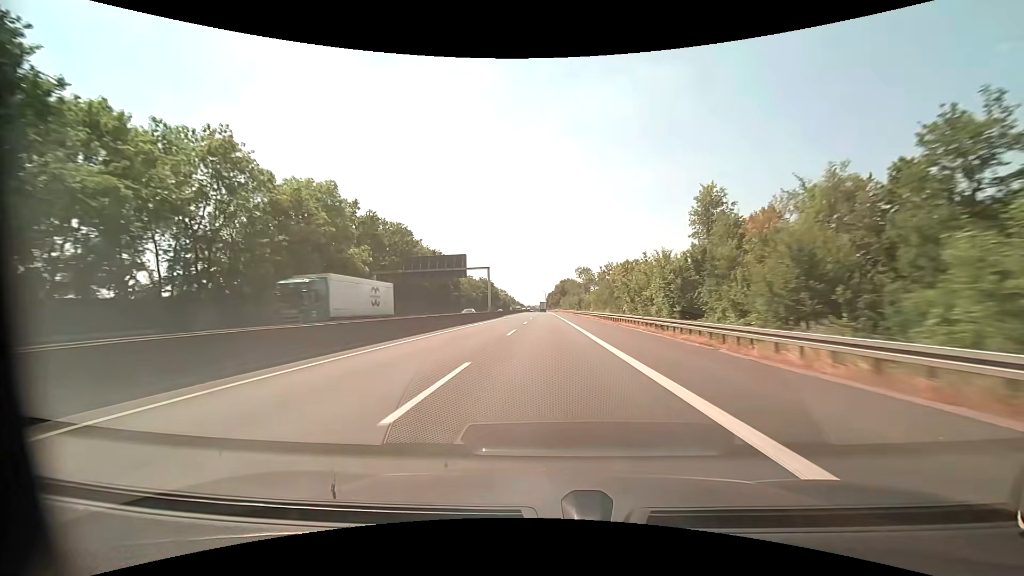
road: motorway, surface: asphalt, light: Day
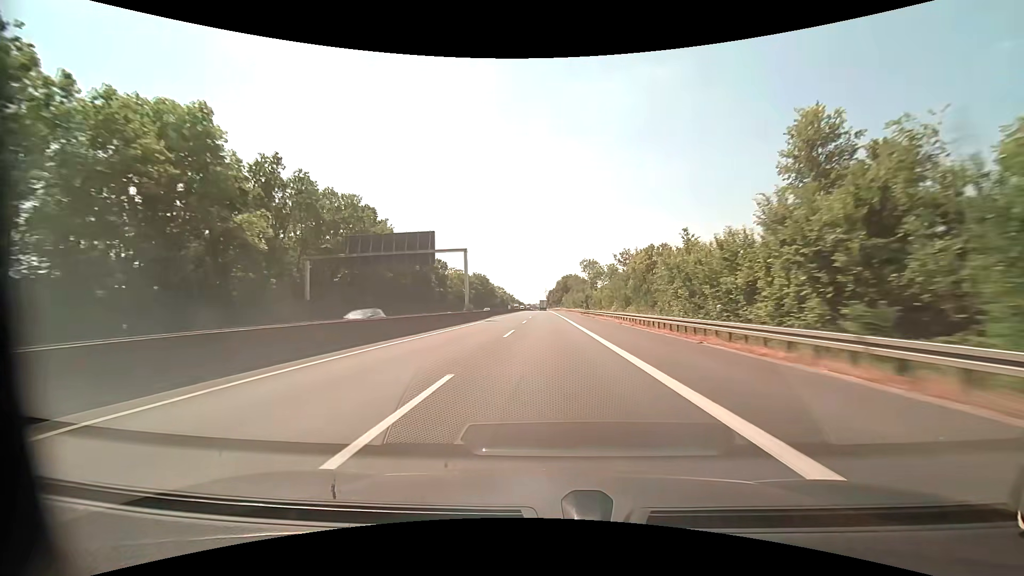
(0.0, +20.6) m; 0°
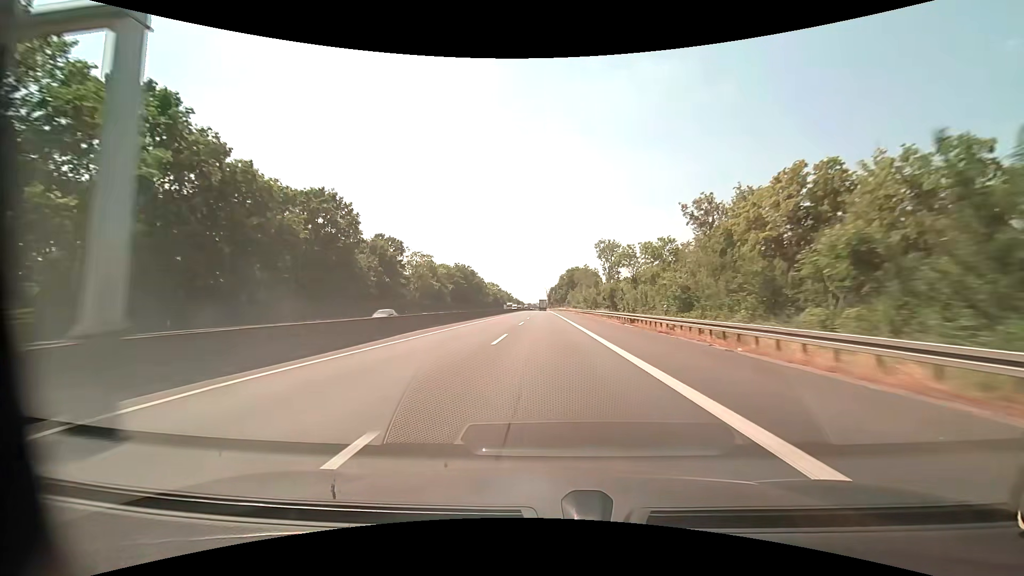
(0.0, +41.0) m; 0°
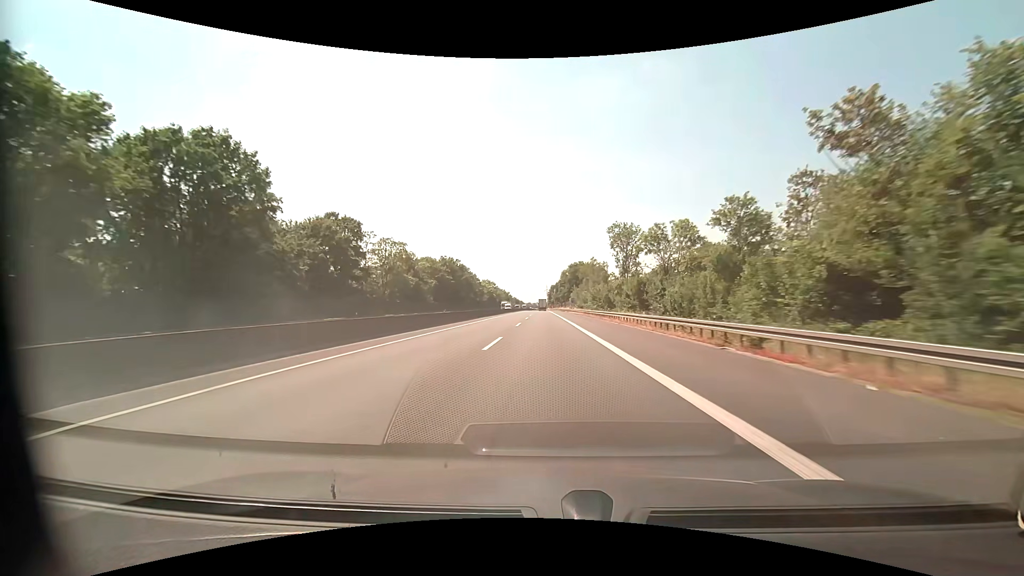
(0.0, +20.3) m; 0°
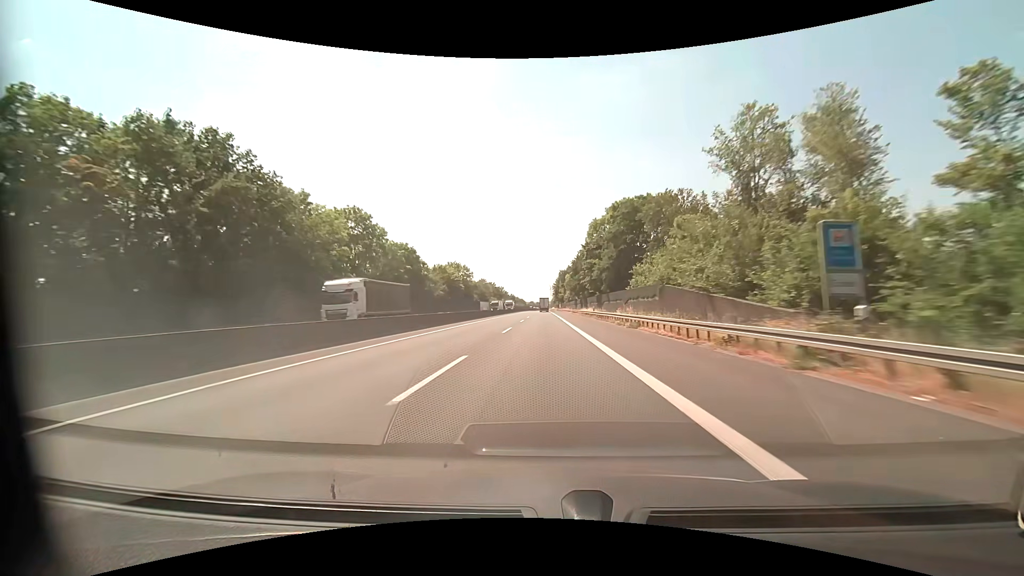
(-0.3, +99.2) m; 0°
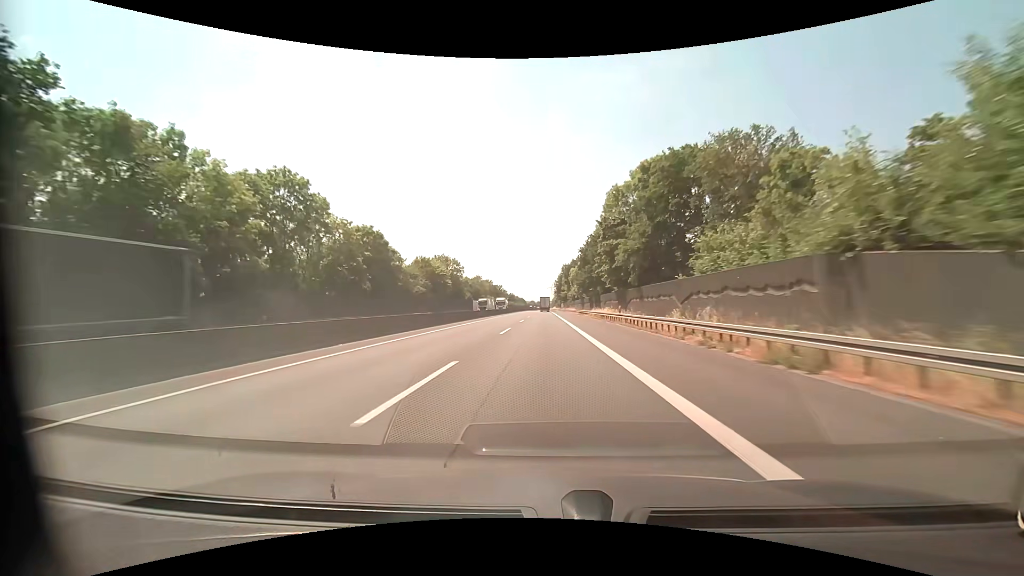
(0.0, +19.5) m; 0°
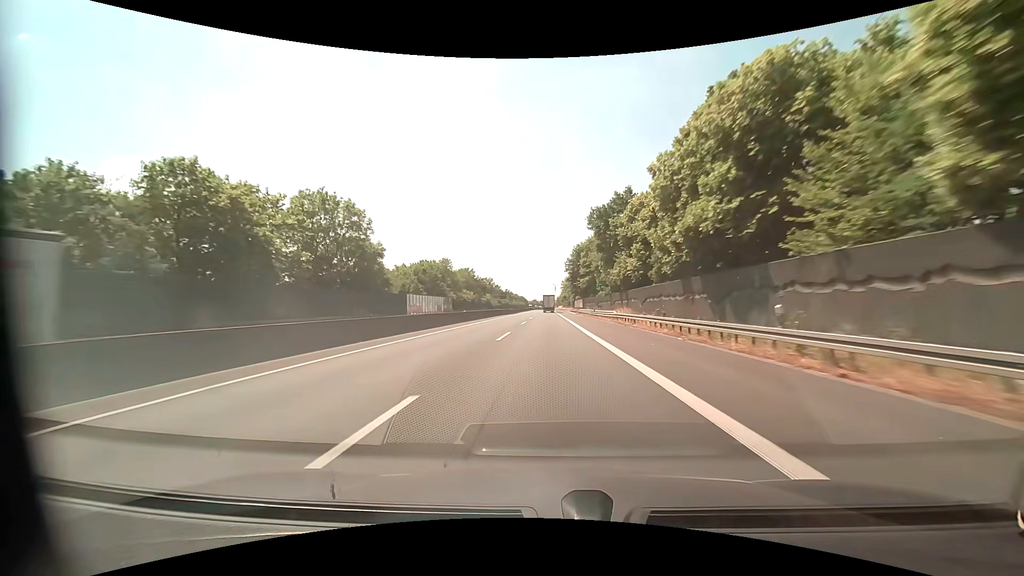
(-0.3, +77.4) m; 0°
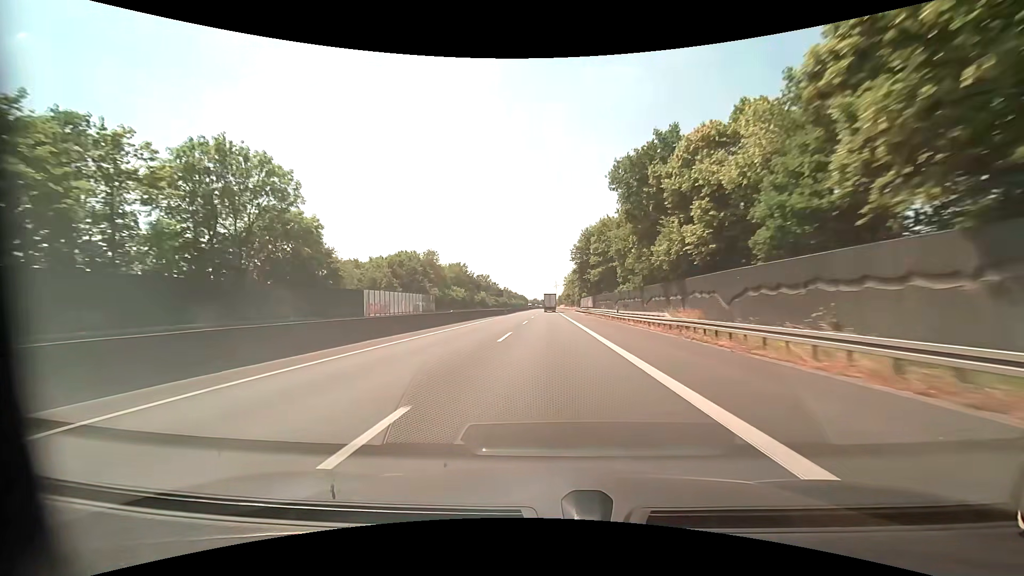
(0.0, +19.1) m; 0°
(0, +10) (0, +20) (0, +30) (0, +40) (0, +50) (0, +60) (0, +70) (0, +80) (0, +90) (0, +100) m
